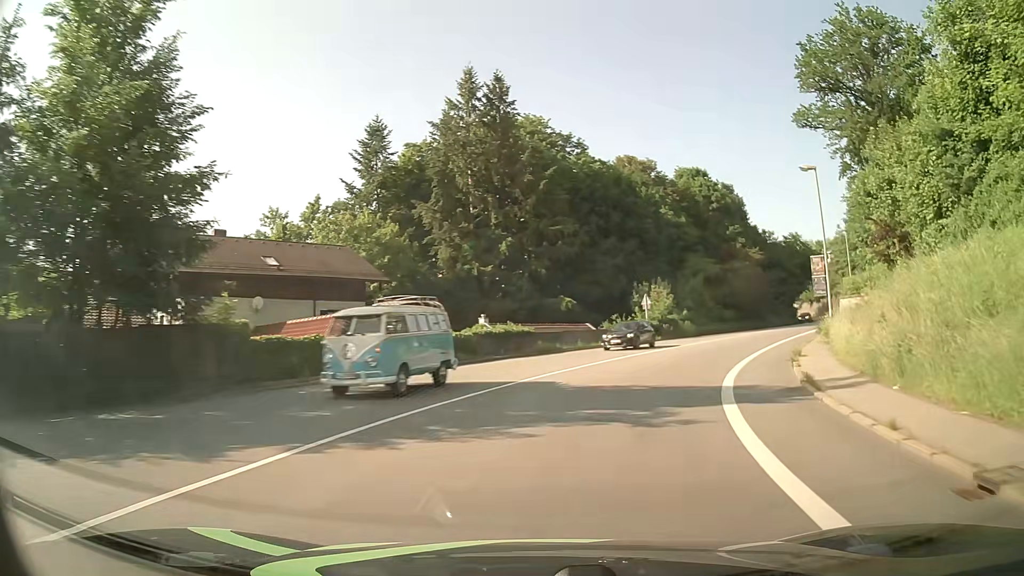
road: primary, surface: asphalt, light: Day
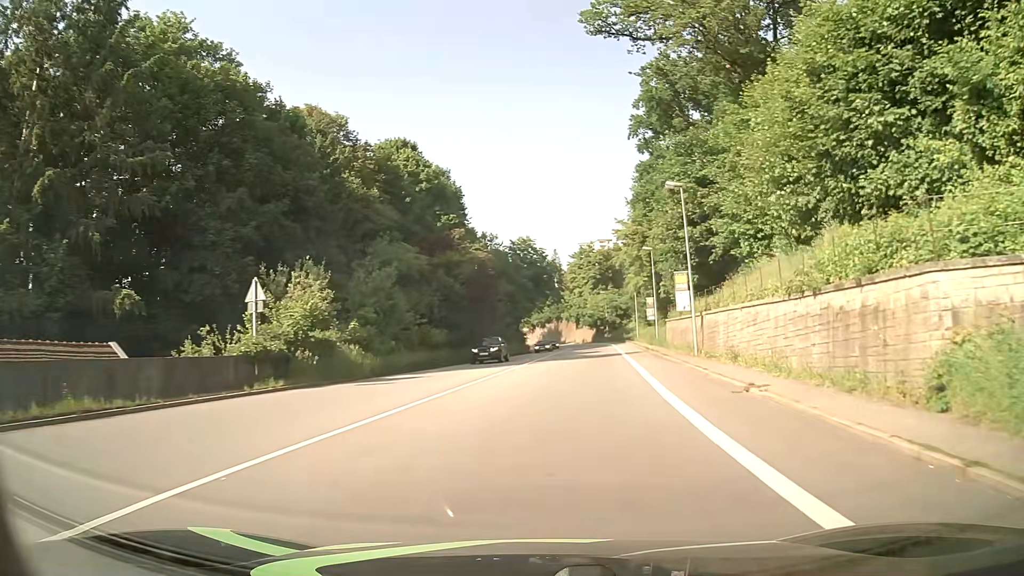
(+7.2, +28.3) m; +26°
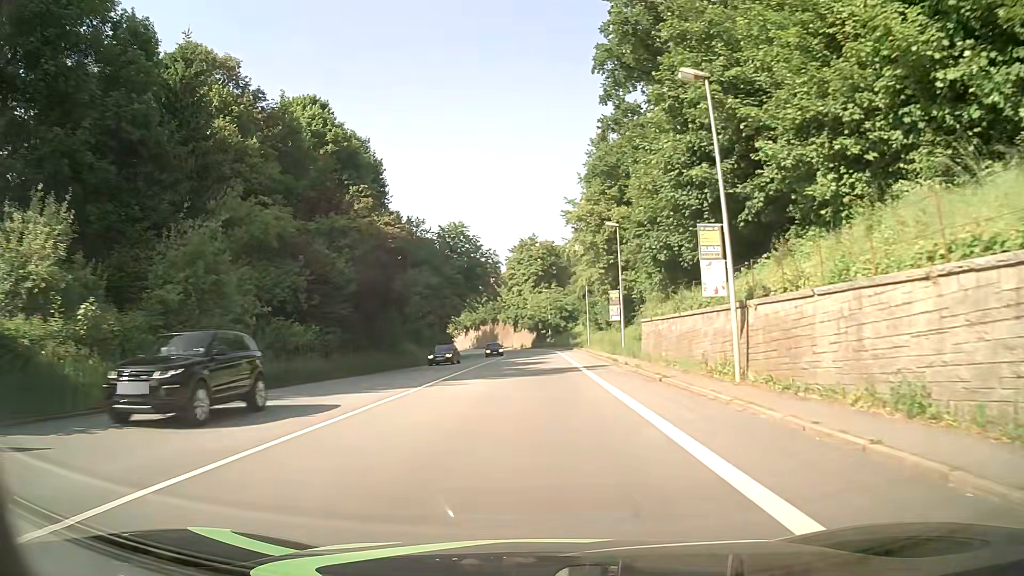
(+0.9, +14.9) m; +6°
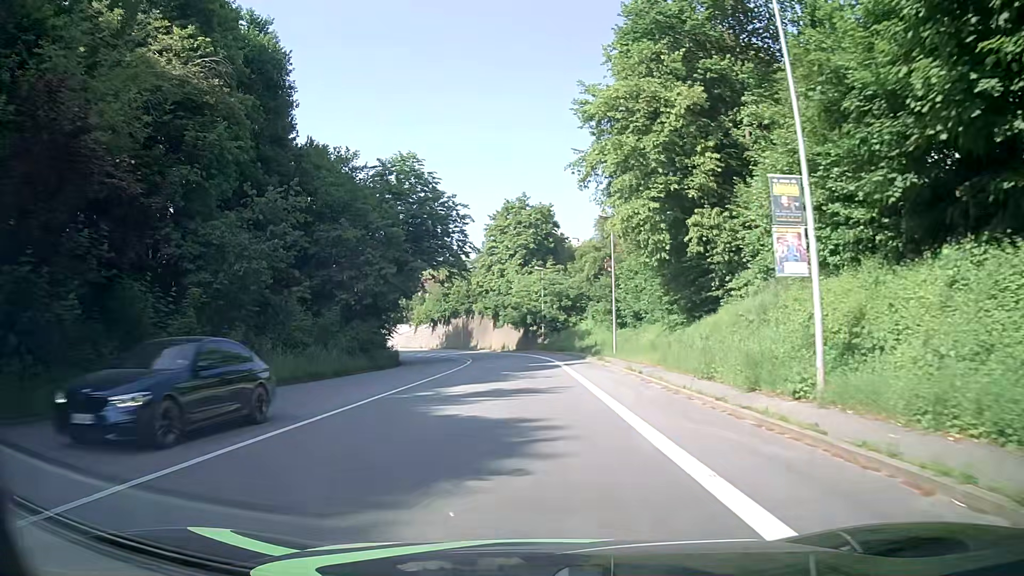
(+0.3, +30.3) m; +1°
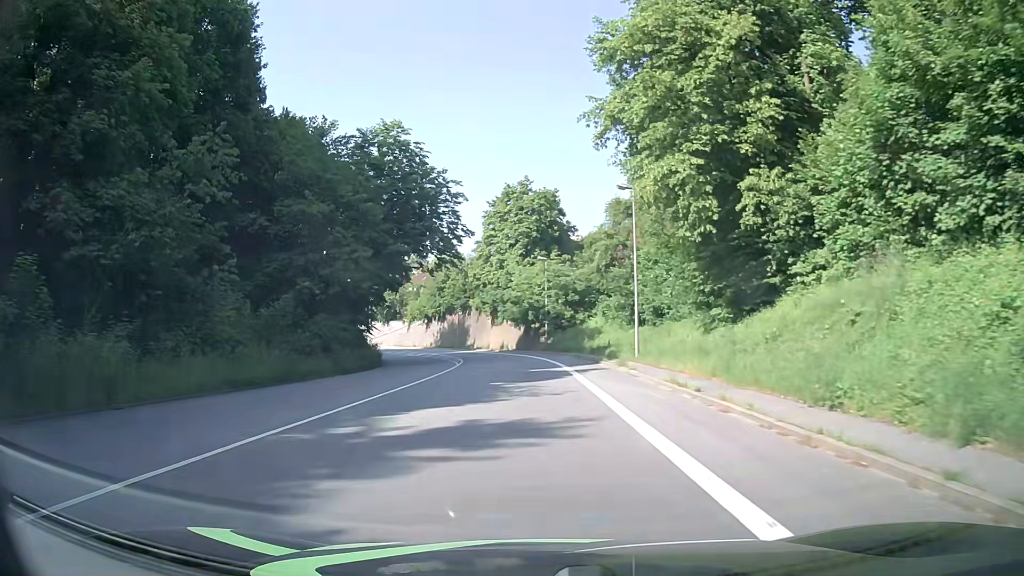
(0.0, +7.6) m; 0°
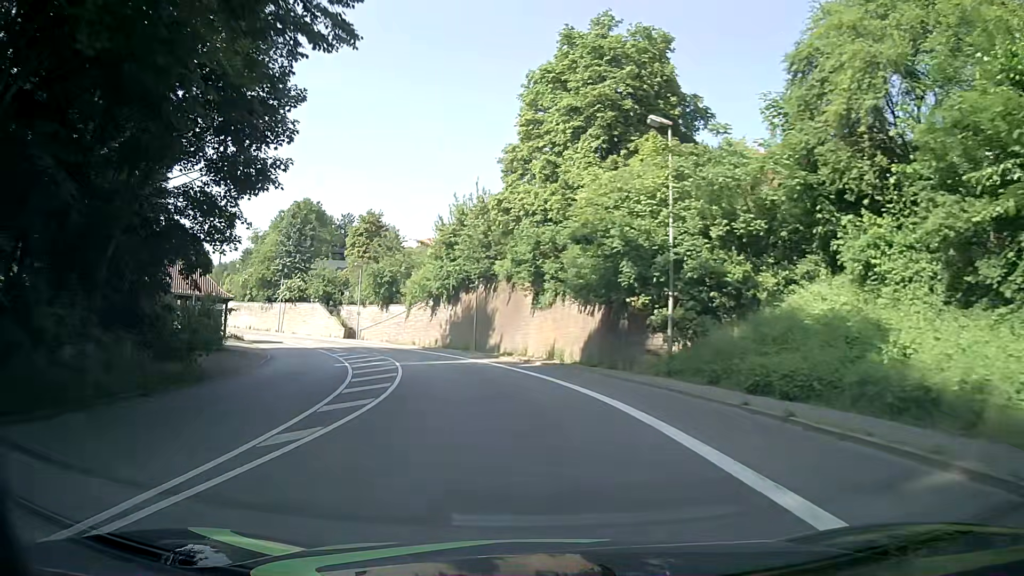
(-1.1, +38.1) m; -5°
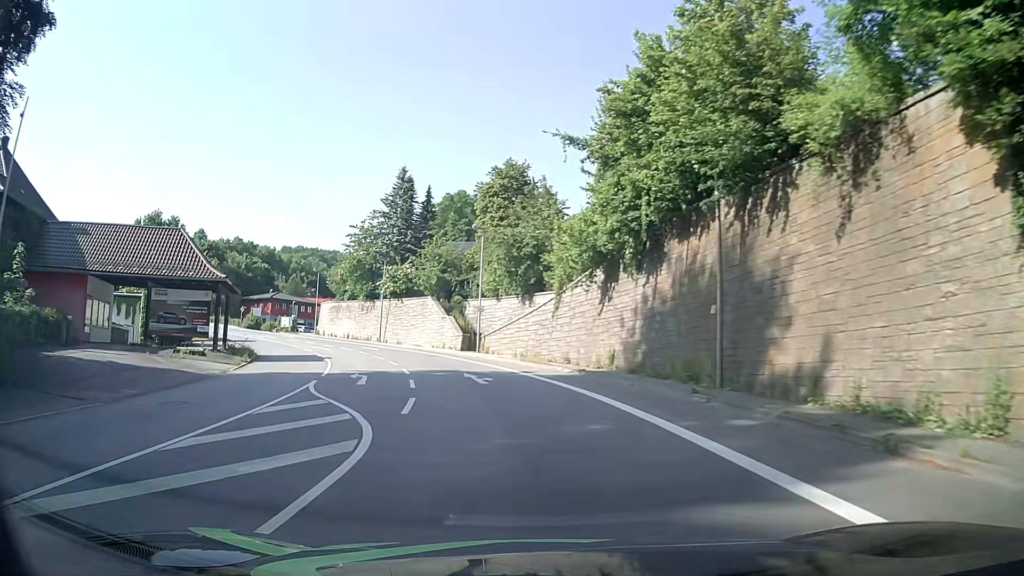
(-3.6, +30.2) m; -15°
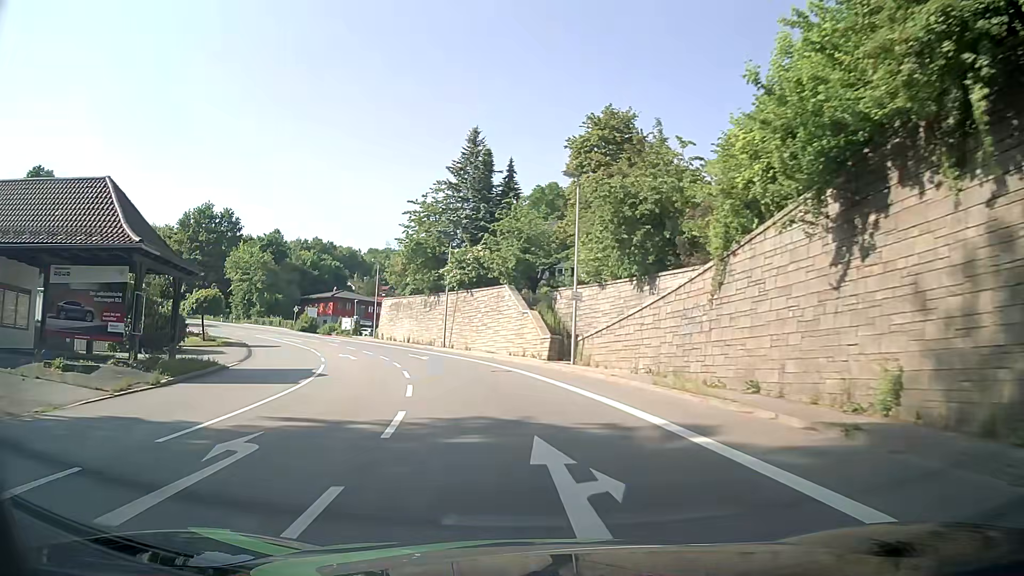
(-0.9, +15.2) m; -8°
(0, +10) (-2, +20) (-4, +30) (-8, +39) (-12, +48) (-17, +57) (-23, +65) (-30, +72) (-37, +79) (-45, +85) m
